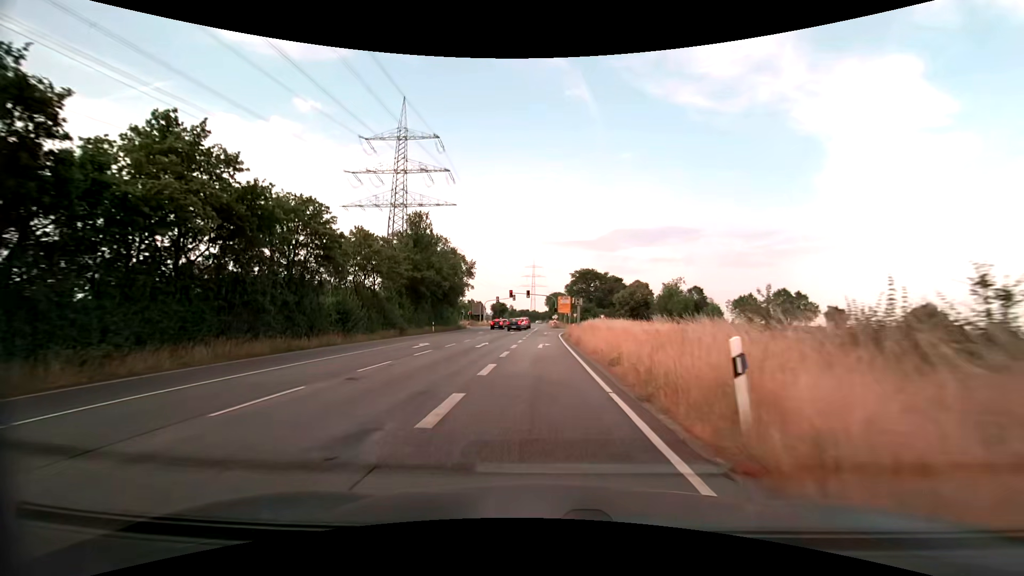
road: secondary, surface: asphalt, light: Day
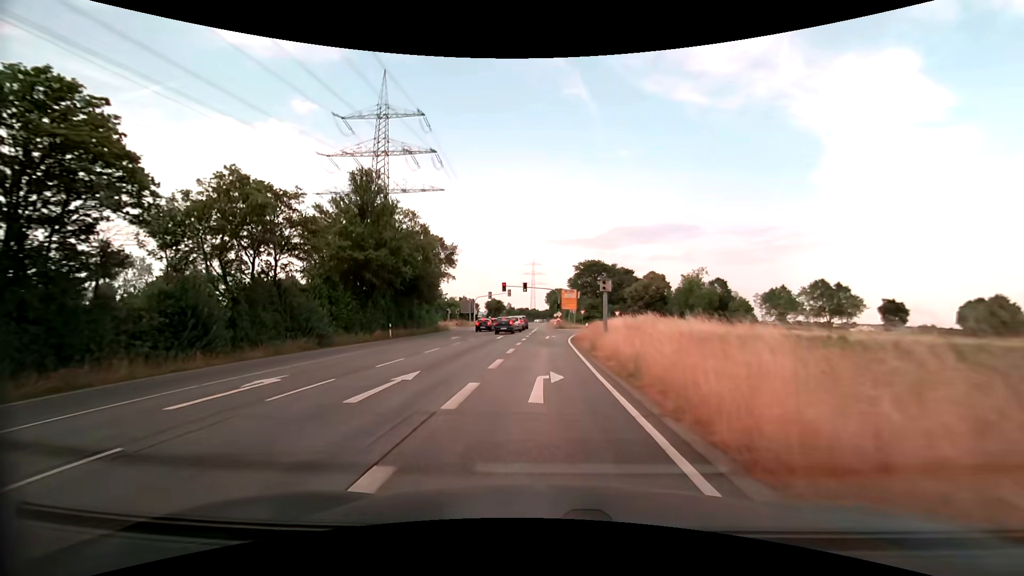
(+0.1, +16.3) m; 0°
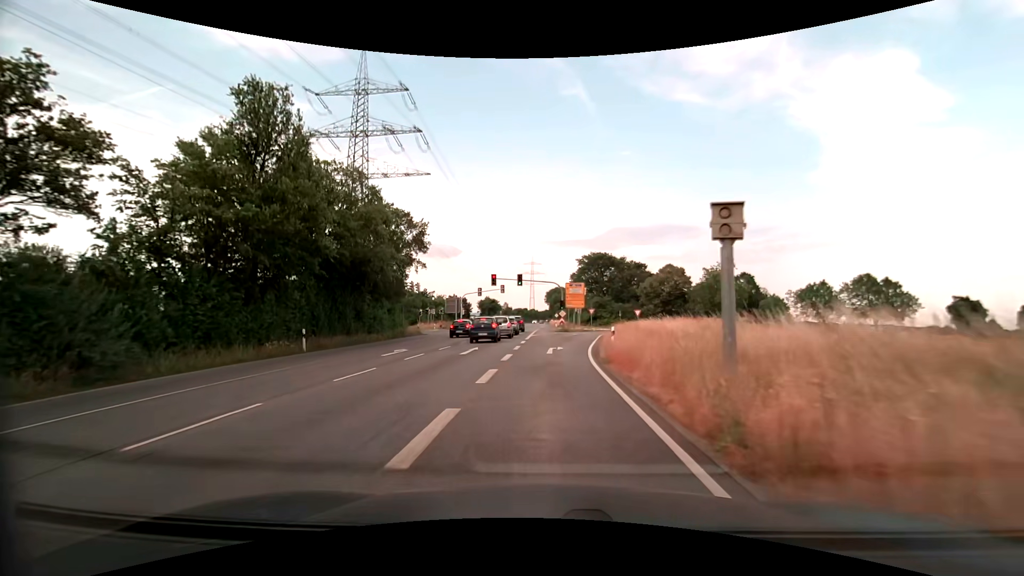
(0.0, +14.8) m; 0°
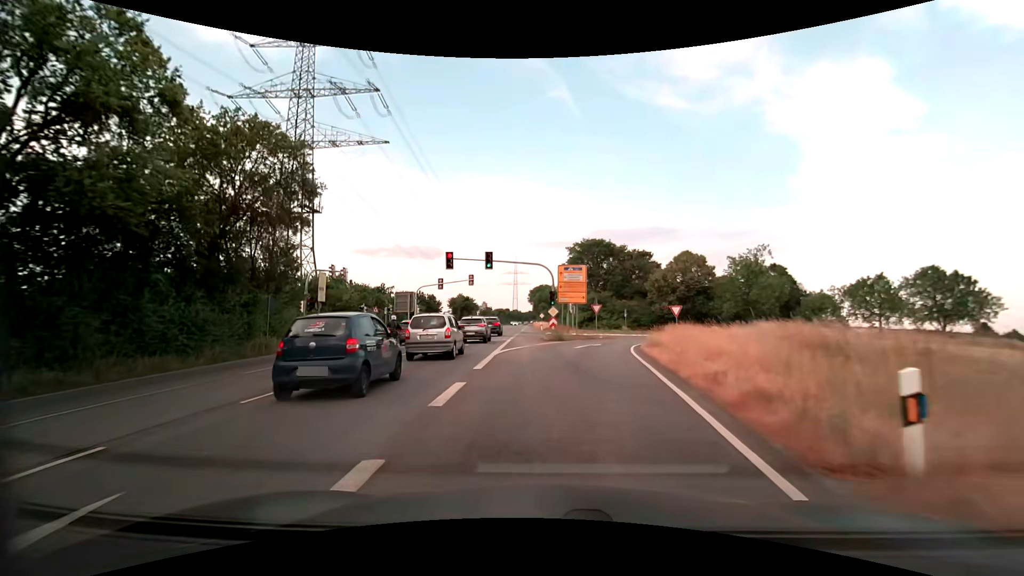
(+0.2, +20.3) m; +2°
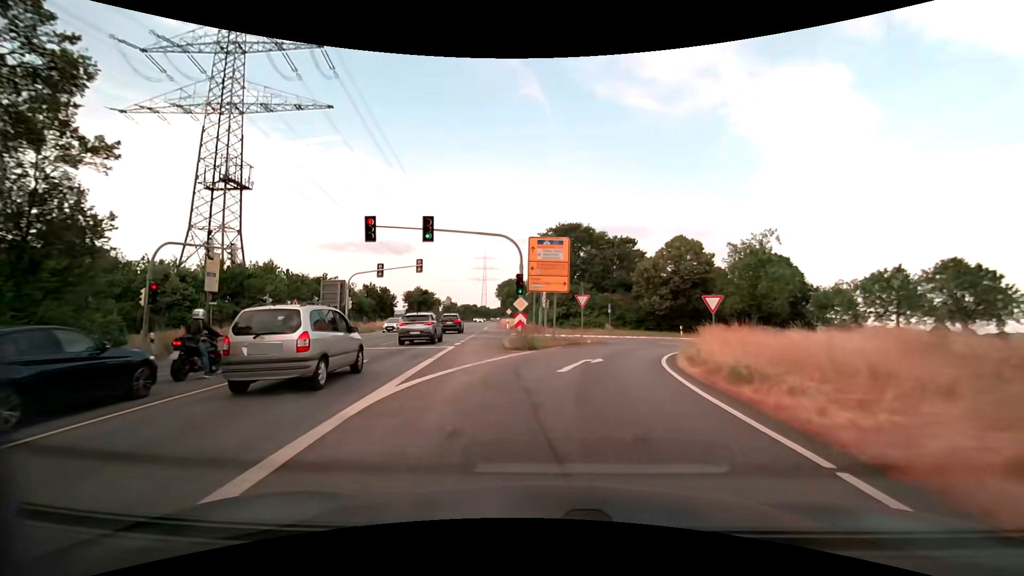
(+0.3, +12.2) m; +3°
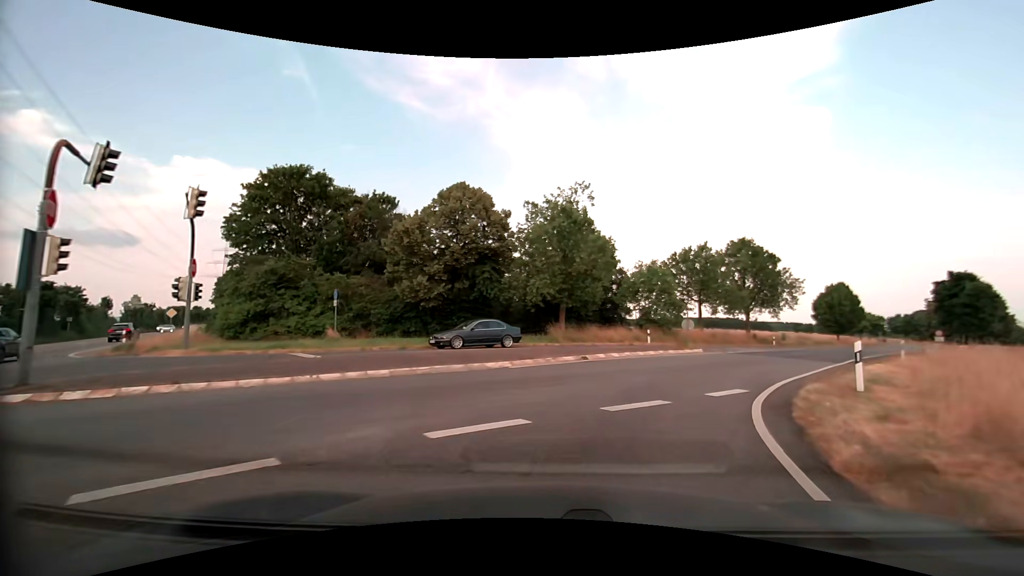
(+4.7, +24.1) m; +26°
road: secondary_link
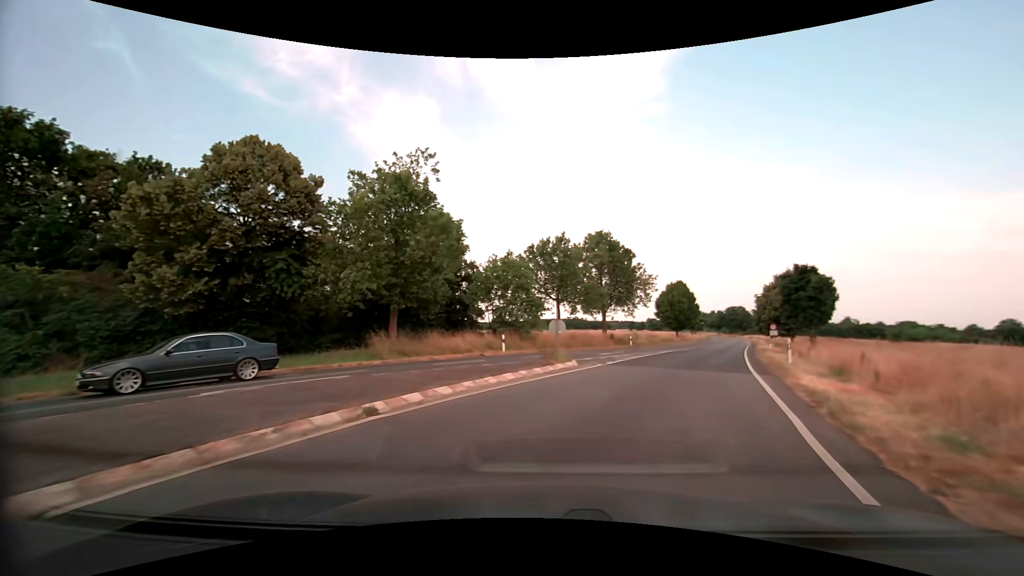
(+1.3, +8.9) m; +16°
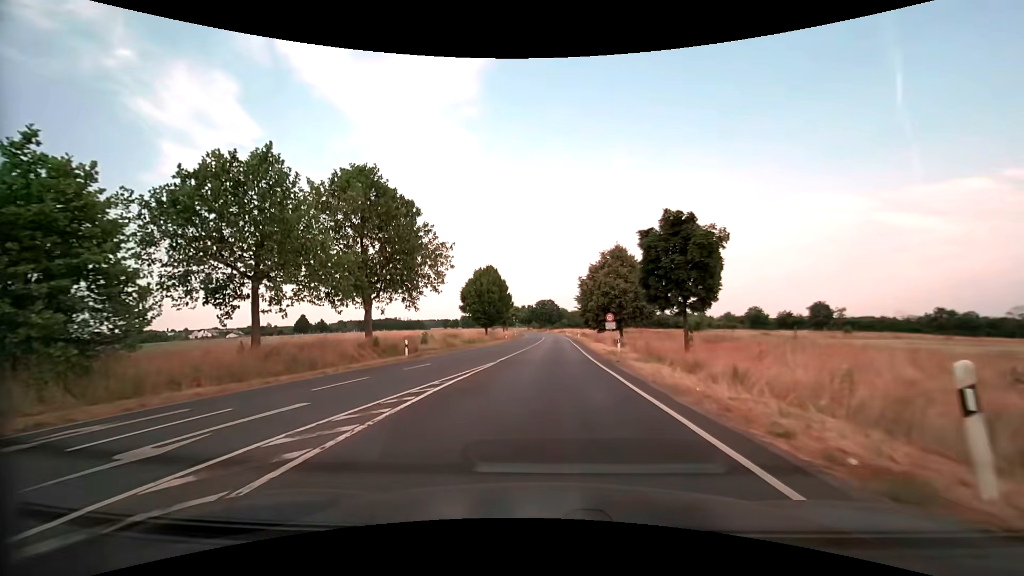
(+5.6, +21.0) m; +21°
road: secondary
(0, +10) (0, +20) (+1, +30) (+1, +40) (+2, +50) (+2, +60) (+2, +70) (+2, +80) (+2, +90) (+2, +100) m
